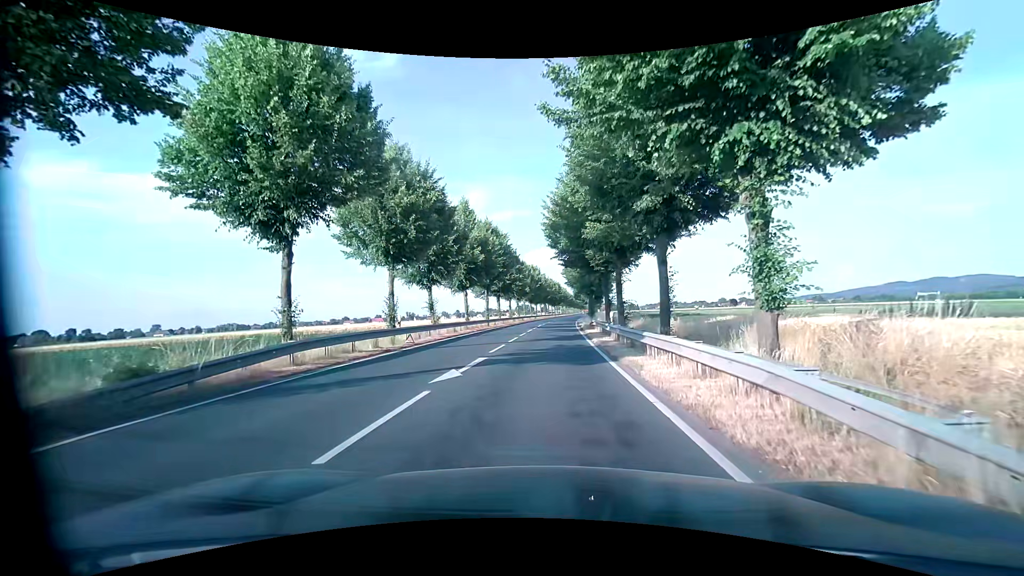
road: primary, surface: asphalt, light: Day
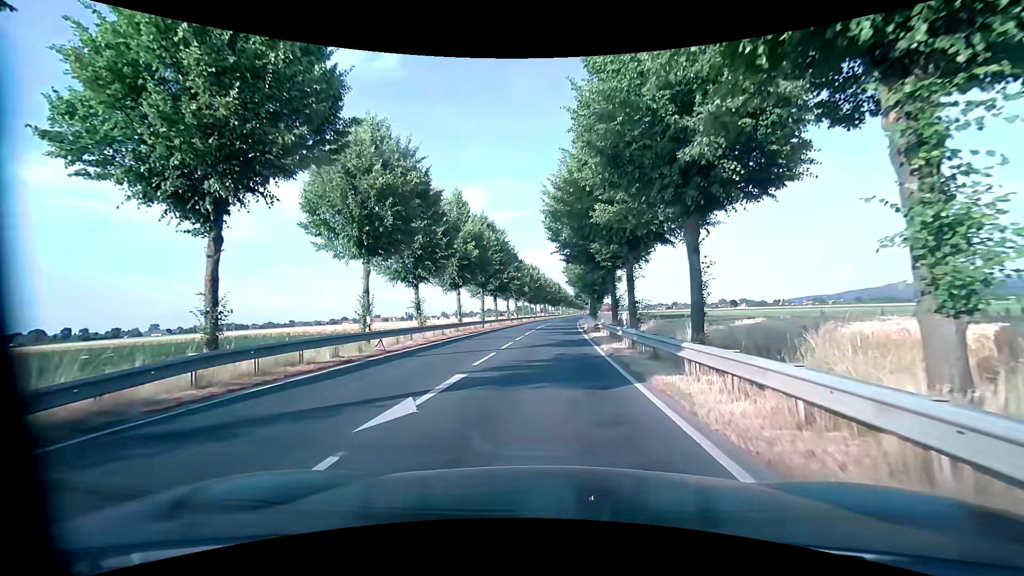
(0.0, +3.8) m; +1°
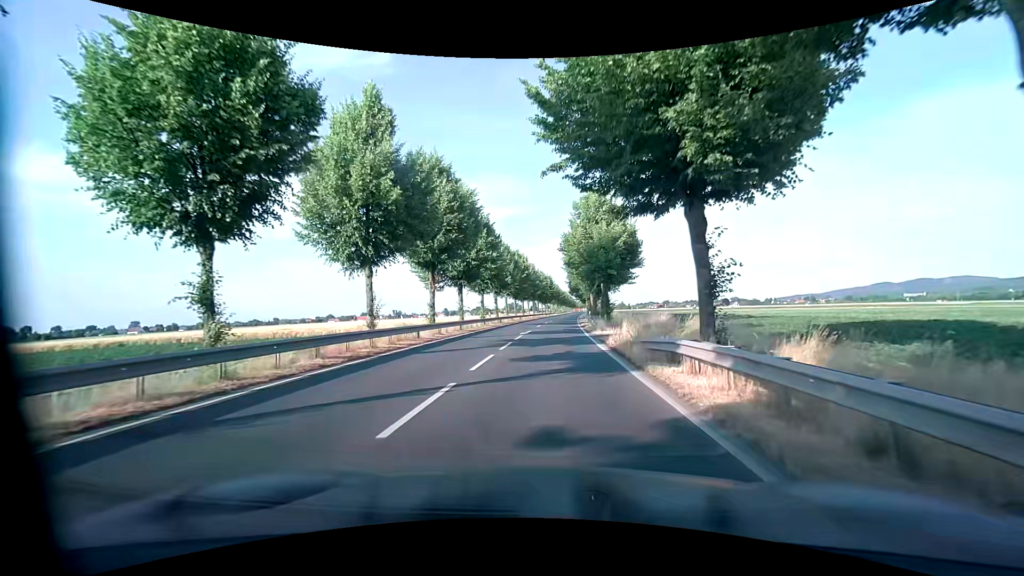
(+0.2, +20.0) m; +1°
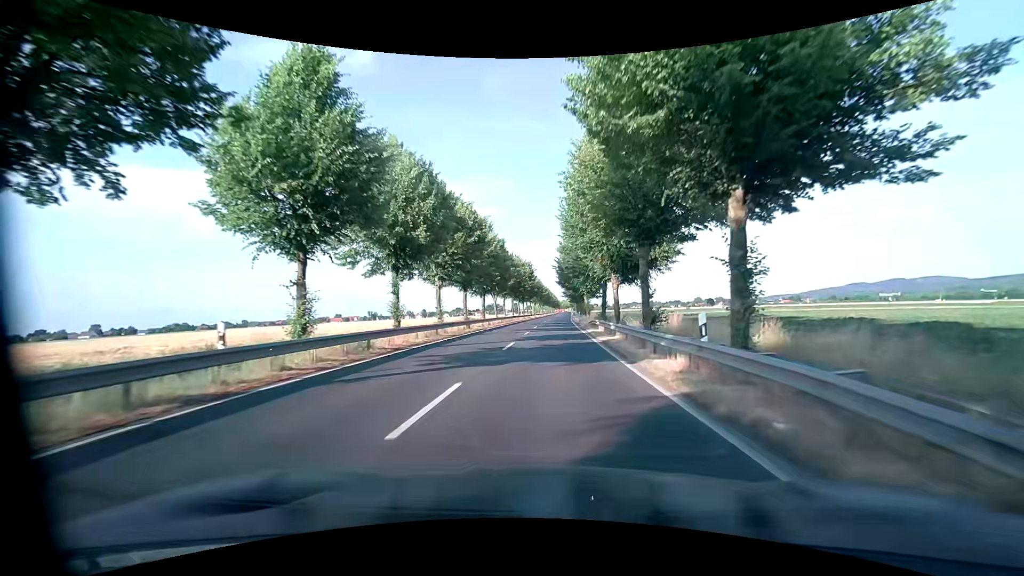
(+0.7, +37.0) m; +2°
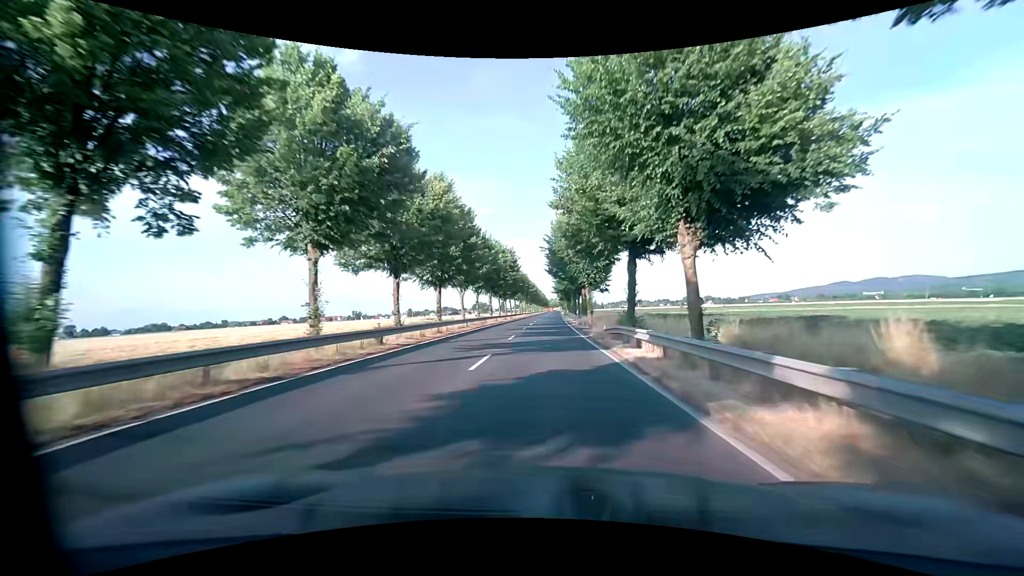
(+0.1, +18.3) m; +2°
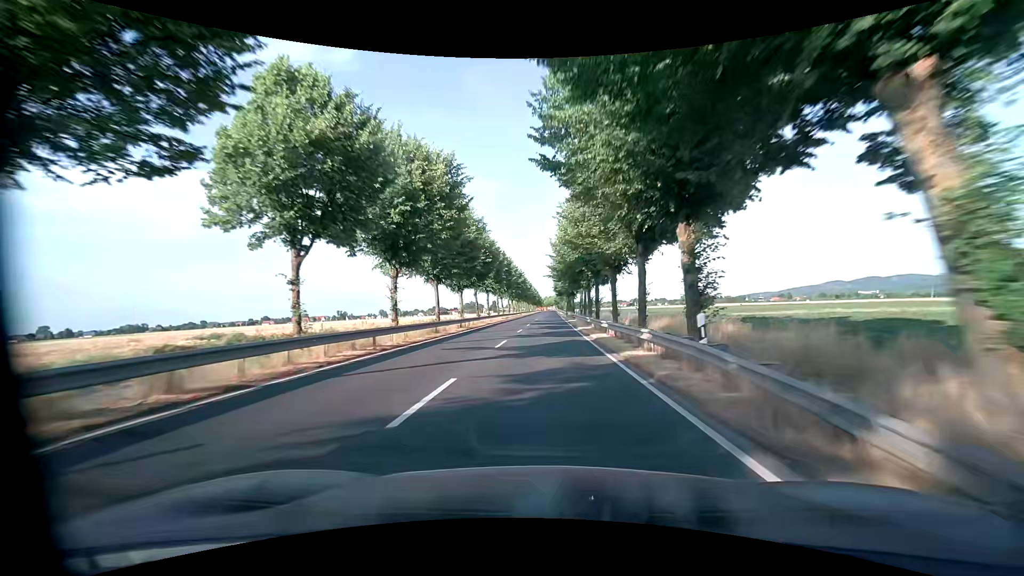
(0.0, +41.5) m; 0°
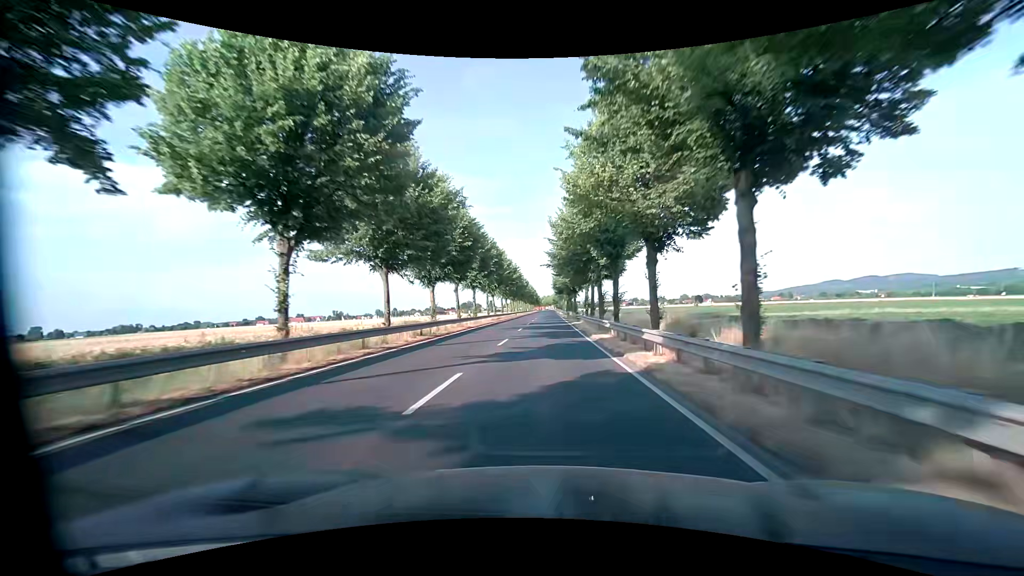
(0.0, +11.2) m; 0°
(0, +10) (0, +20) (0, +30) (0, +40) (0, +50) (0, +60) (0, +70) (0, +80) (0, +90) (0, +100) m
